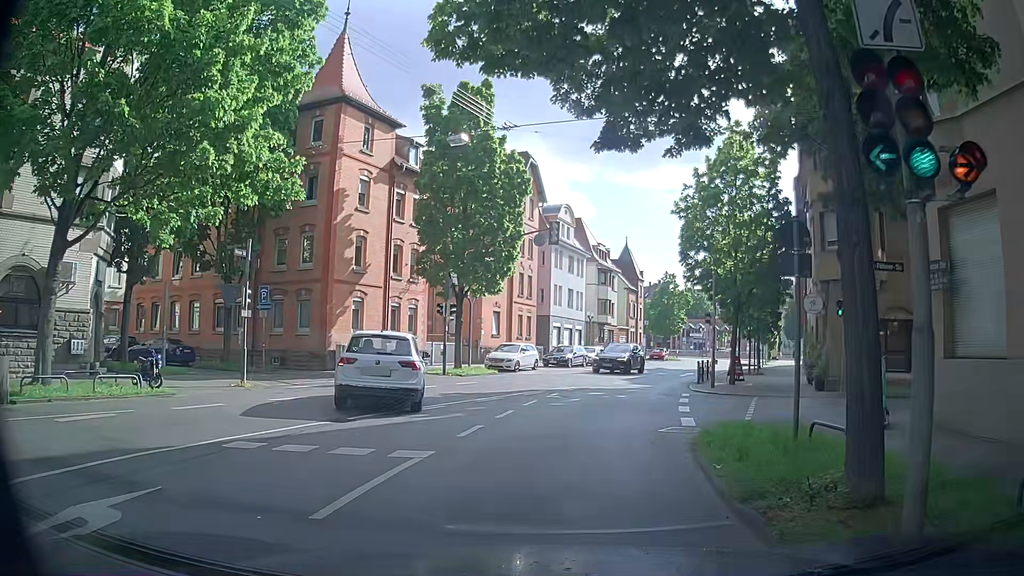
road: secondary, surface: asphalt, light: Day
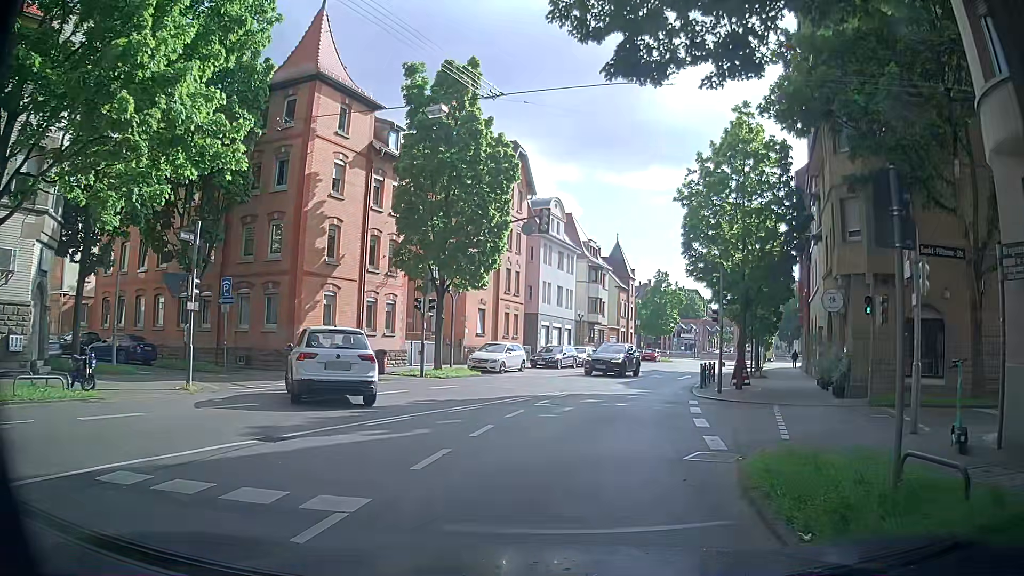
(0.0, +2.9) m; +1°
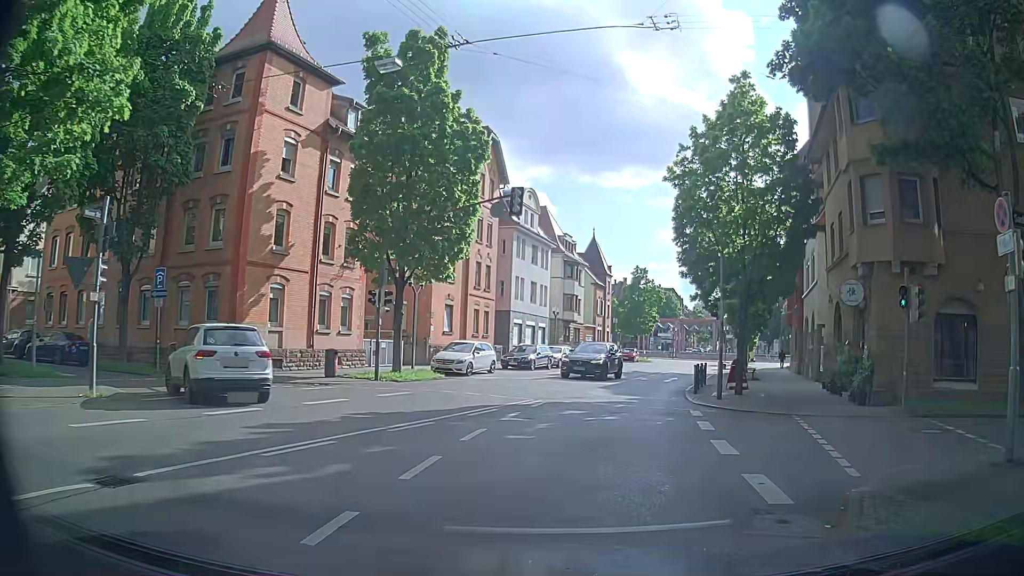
(0.0, +3.6) m; +1°
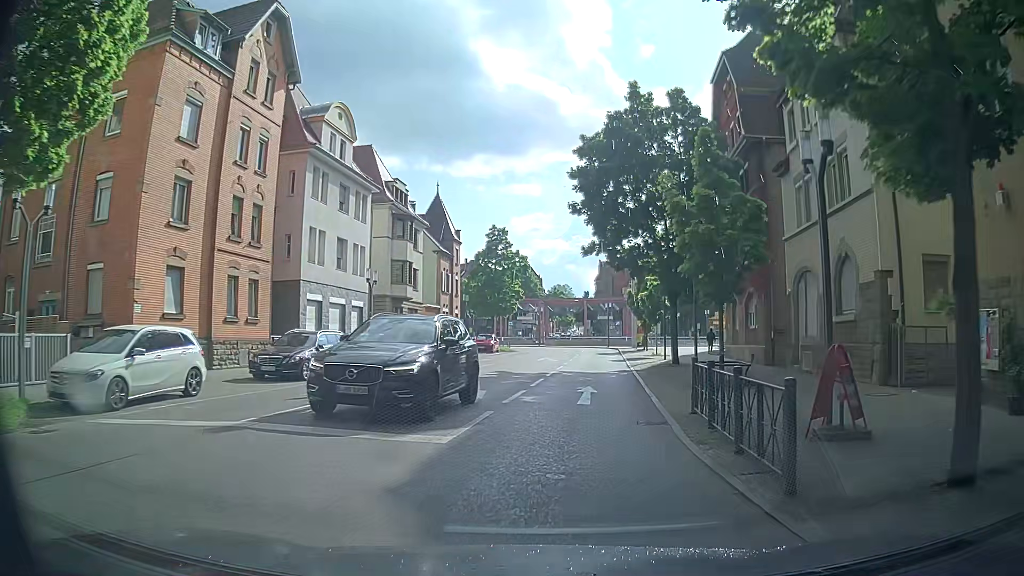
(+2.5, +18.9) m; +13°
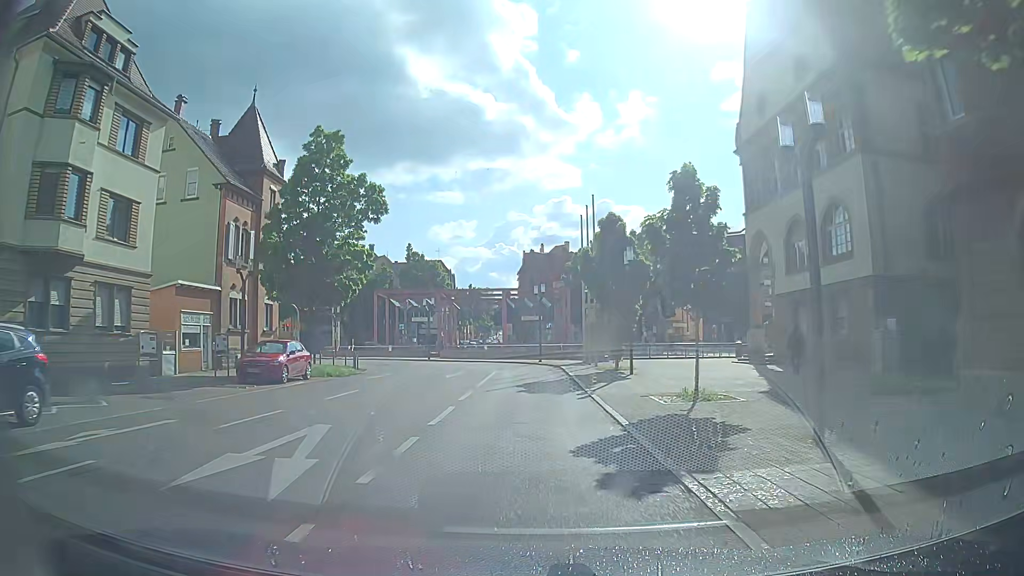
(+3.2, +29.4) m; +7°
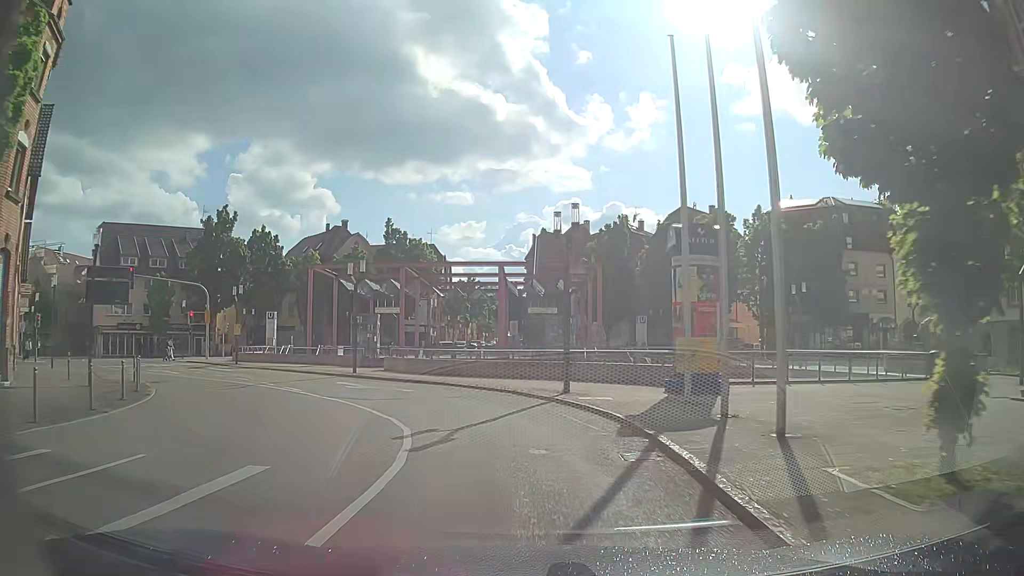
(+0.2, +23.0) m; 0°
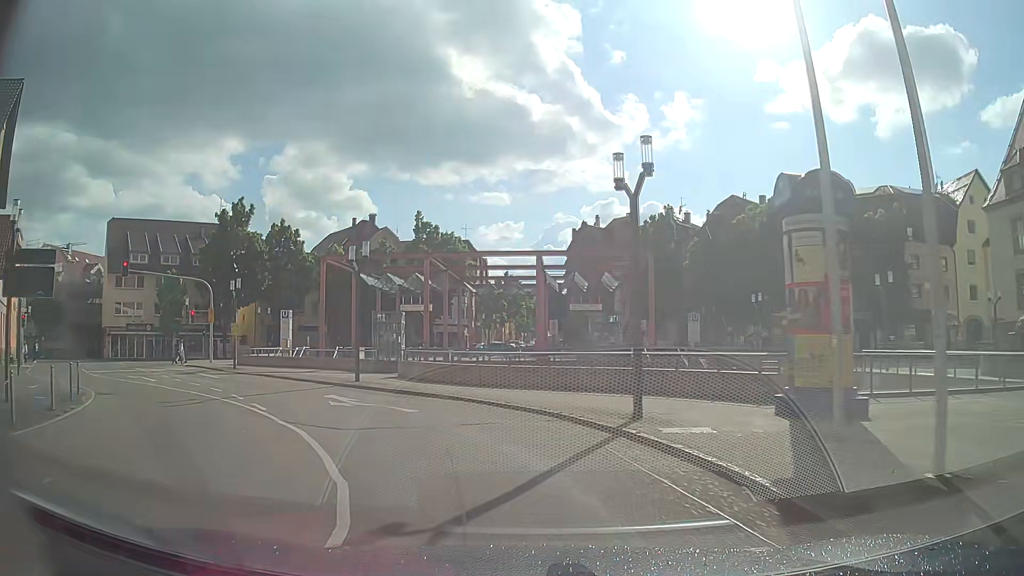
(-0.1, +5.4) m; -3°
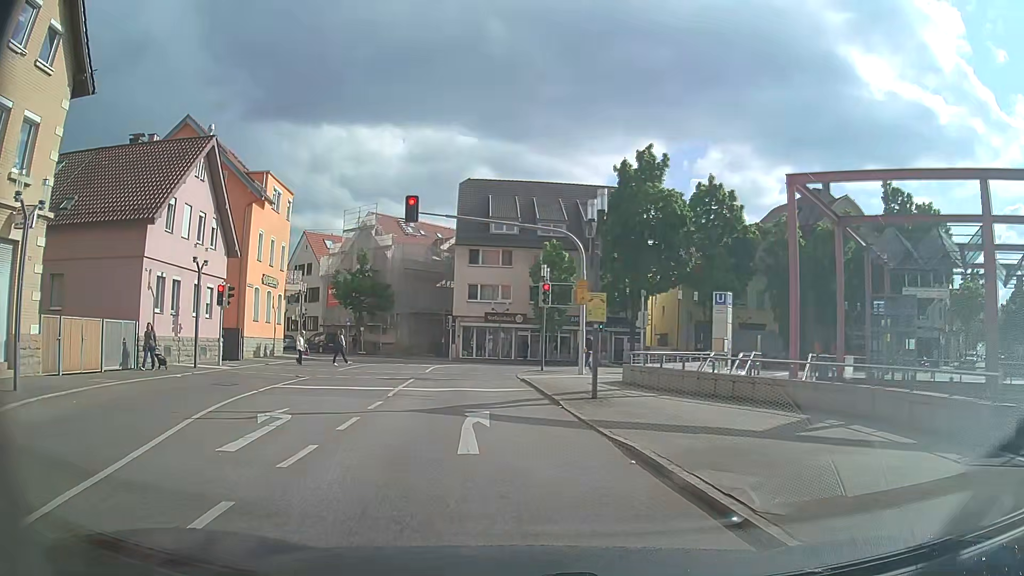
(-6.1, +19.3) m; -37°
